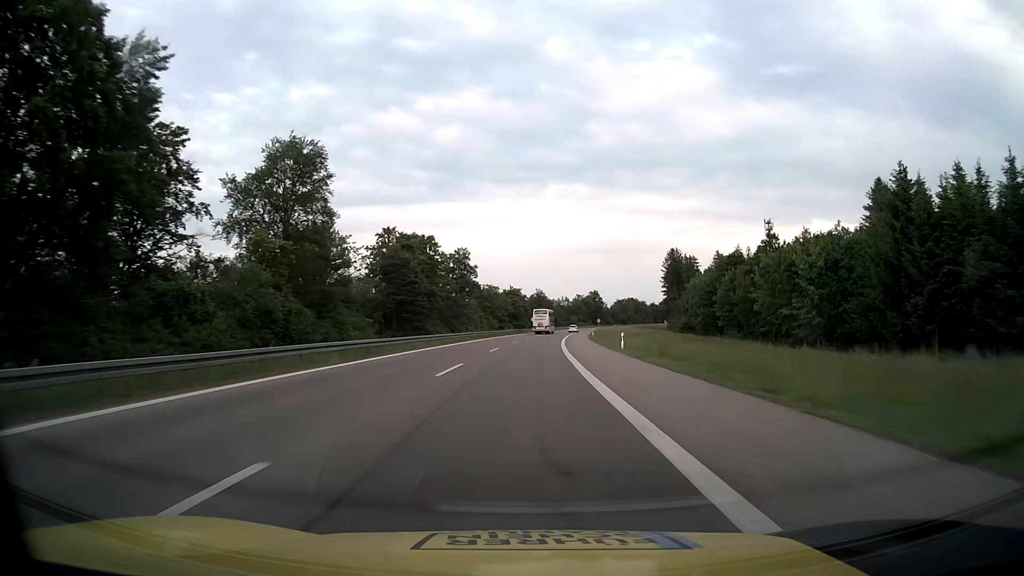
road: motorway_link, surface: asphalt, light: Day
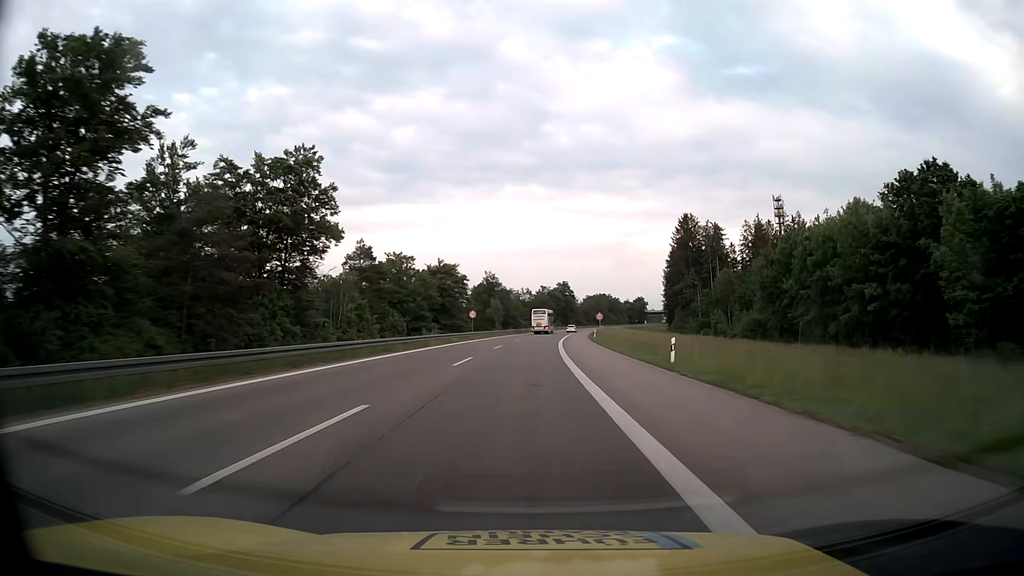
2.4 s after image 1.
(+2.2, +67.0) m; +4°
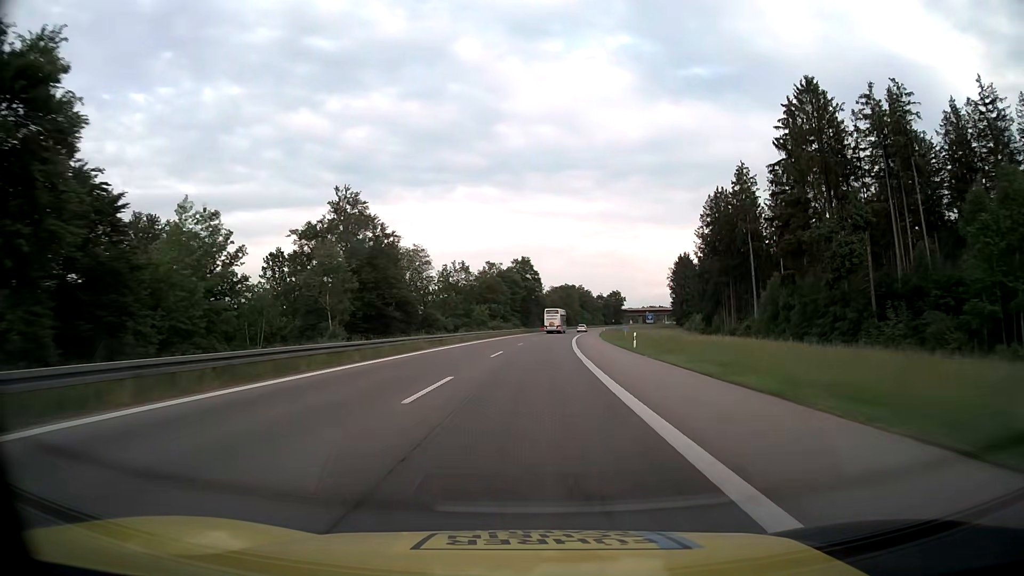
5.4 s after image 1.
(+3.2, +83.4) m; +4°
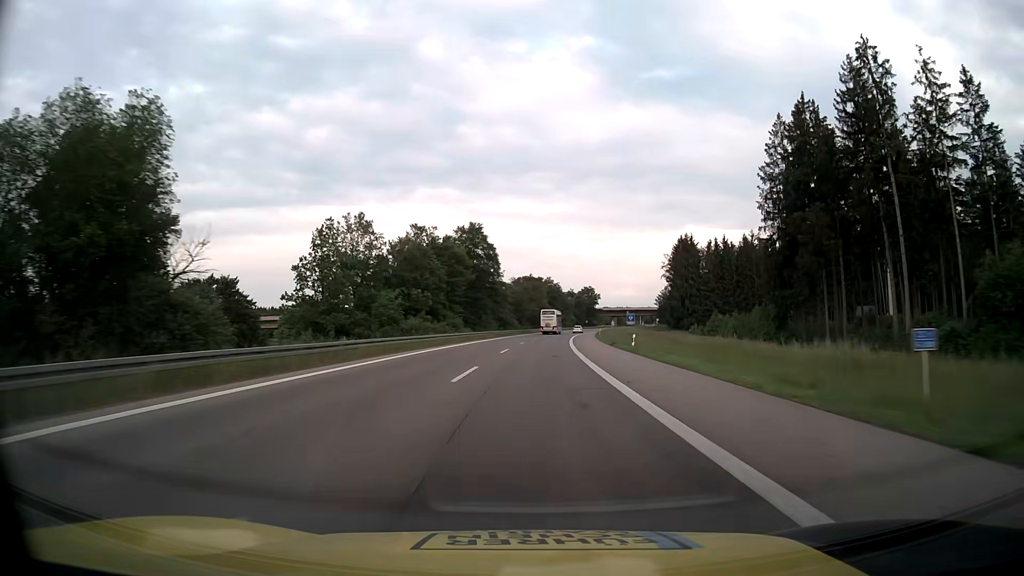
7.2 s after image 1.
(+1.4, +49.2) m; +3°
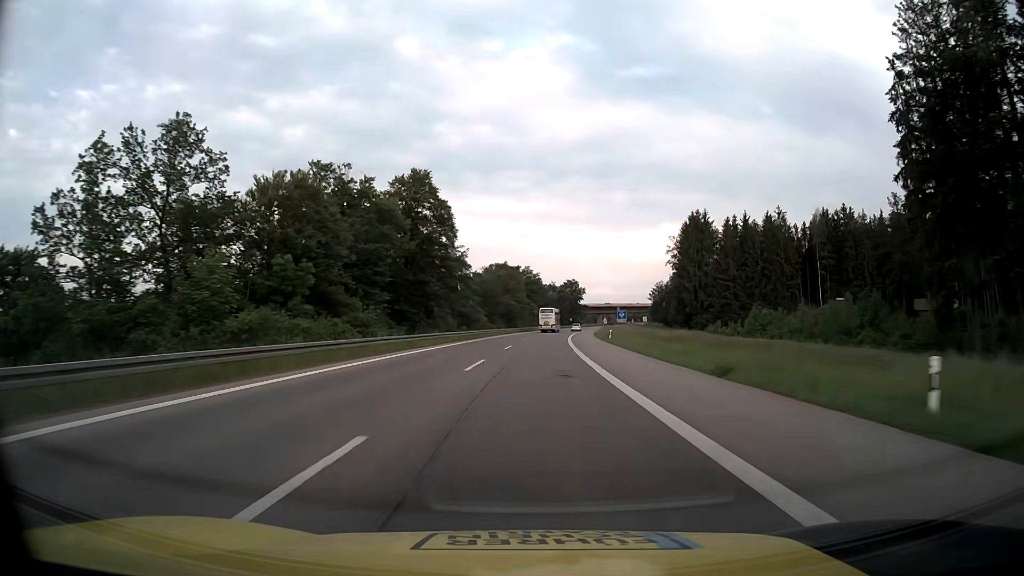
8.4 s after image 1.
(+0.6, +32.5) m; +2°
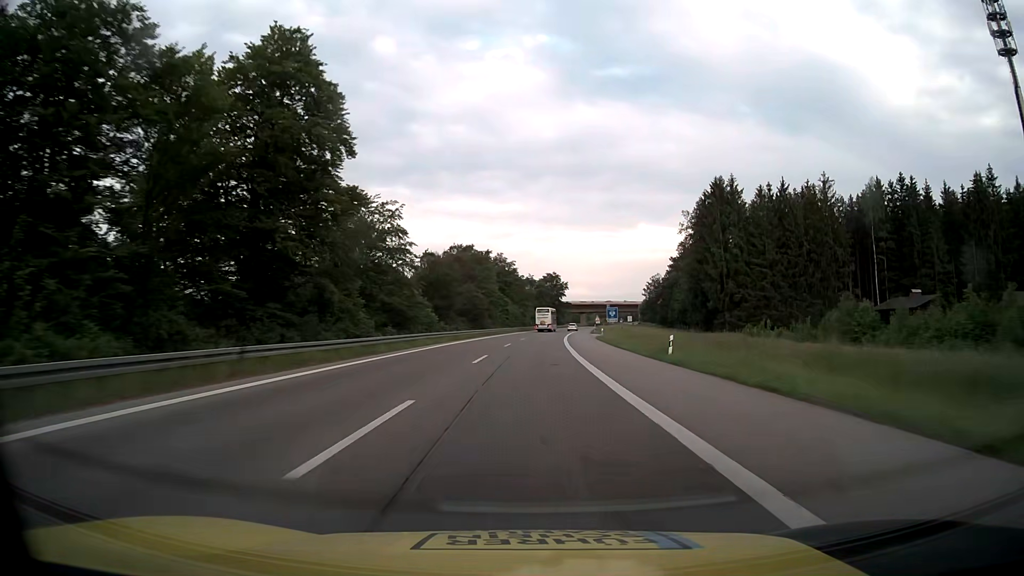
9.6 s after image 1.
(+0.5, +32.1) m; +2°
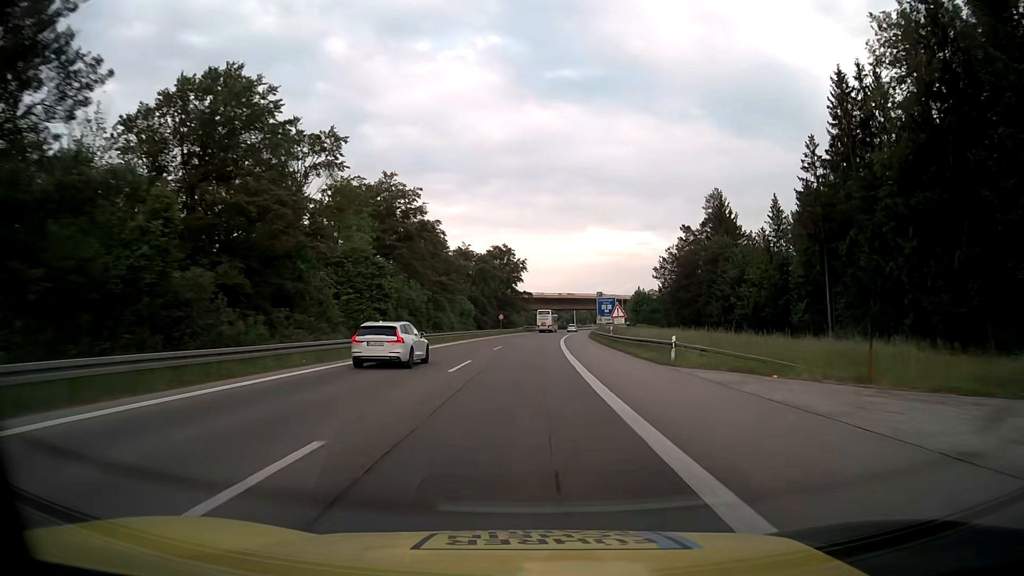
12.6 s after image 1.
(+2.7, +75.9) m; +4°
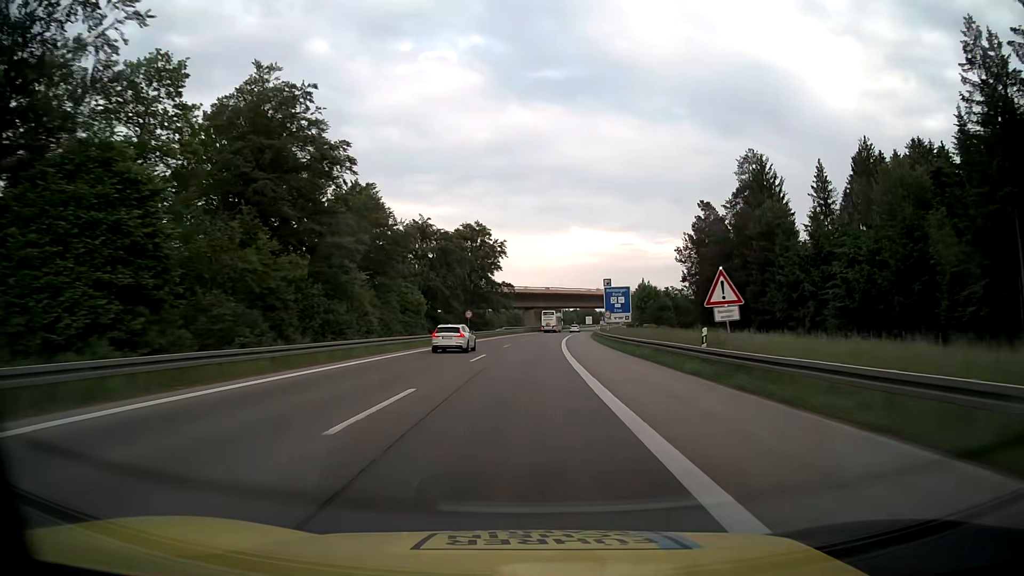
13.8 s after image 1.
(+0.4, +29.2) m; +2°
(0, +10) (0, +20) (0, +30) (+1, +40) (+1, +50) (+1, +60) (+2, +70) (+3, +80) (+4, +90) (+5, +100) m
